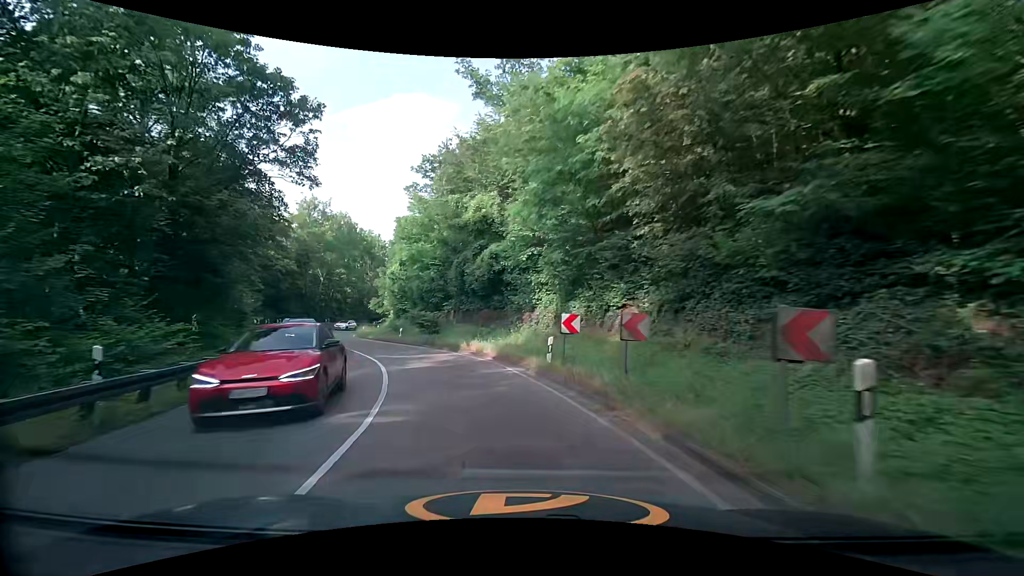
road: secondary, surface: asphalt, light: Day
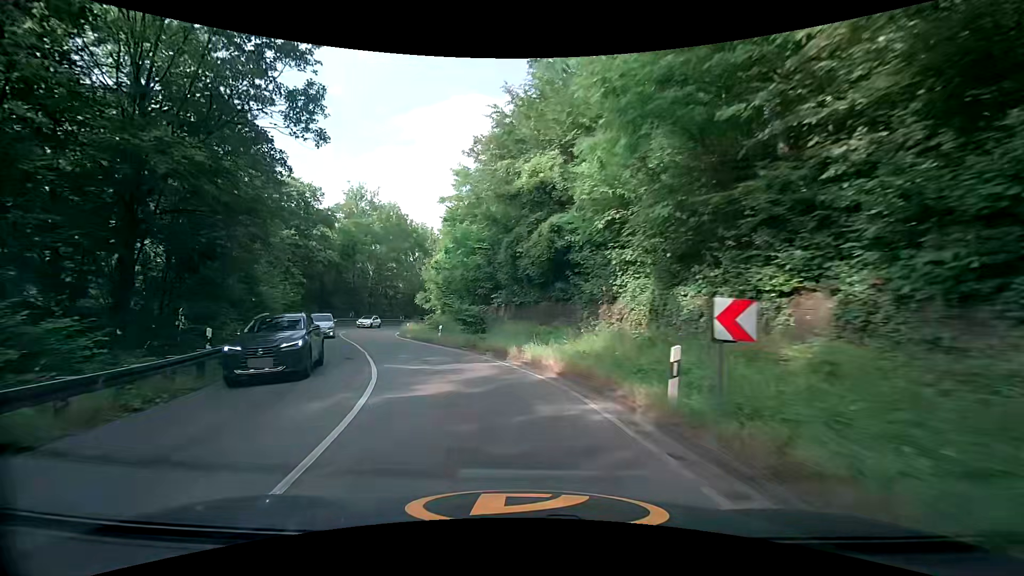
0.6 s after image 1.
(-0.4, +6.9) m; -7°
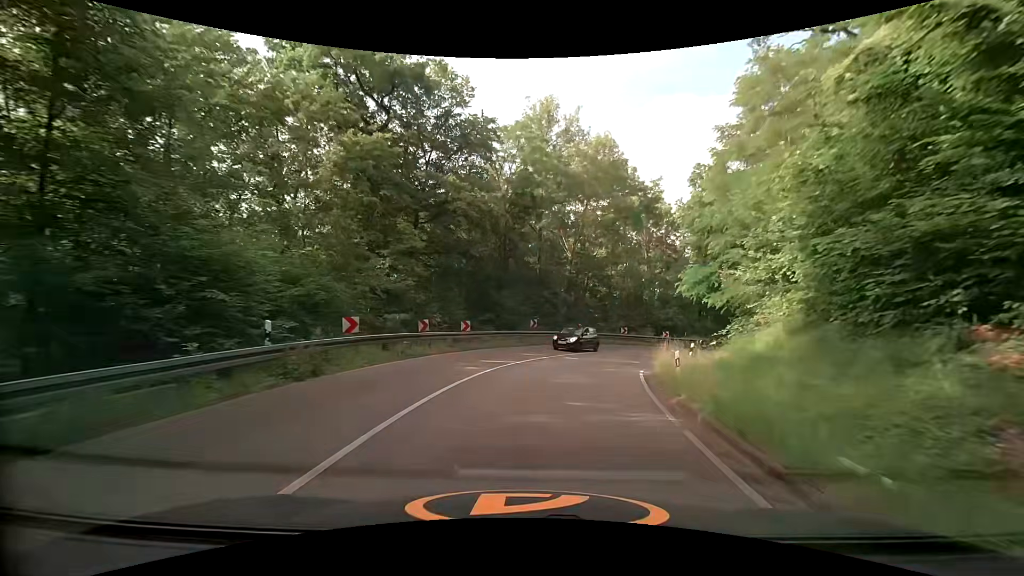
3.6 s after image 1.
(-9.0, +30.7) m; -24°
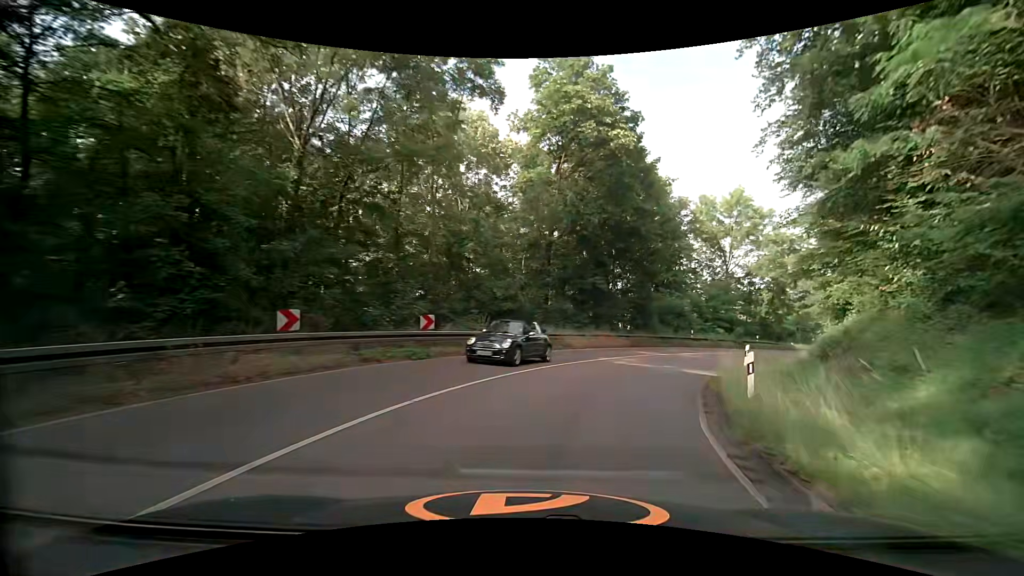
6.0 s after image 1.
(+3.8, +24.9) m; +21°
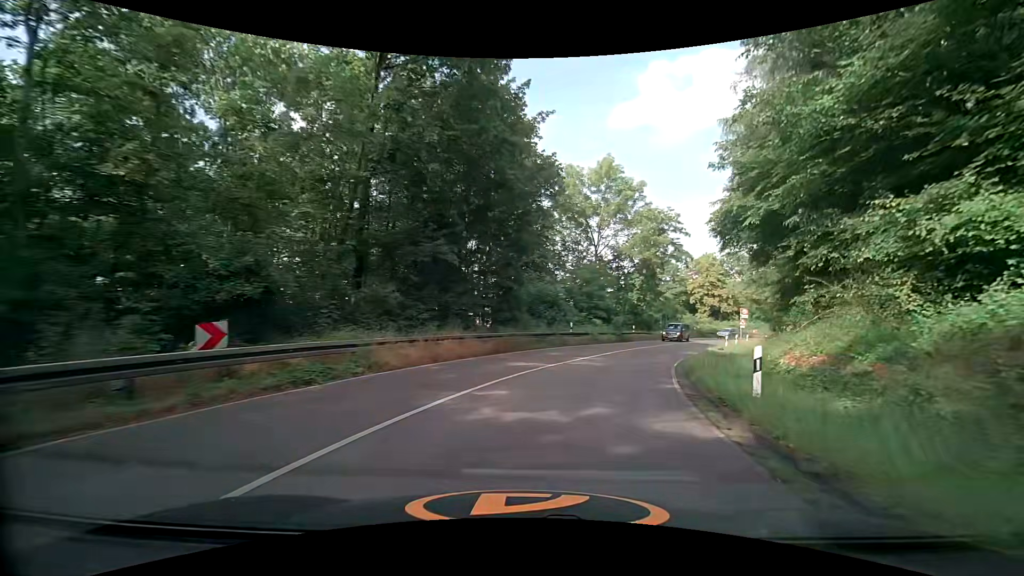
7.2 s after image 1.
(+1.9, +12.6) m; +16°
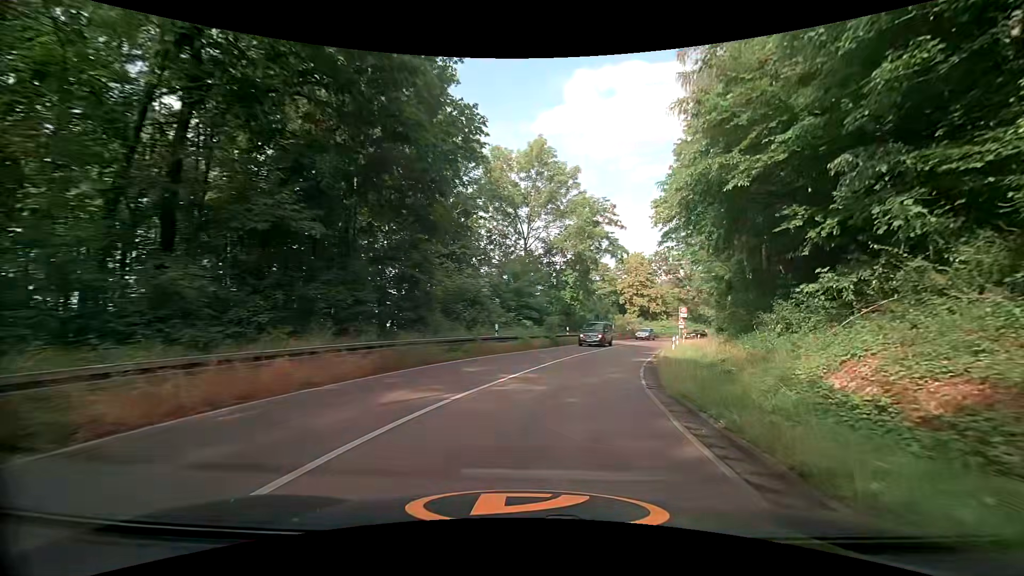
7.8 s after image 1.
(+0.5, +6.6) m; +8°
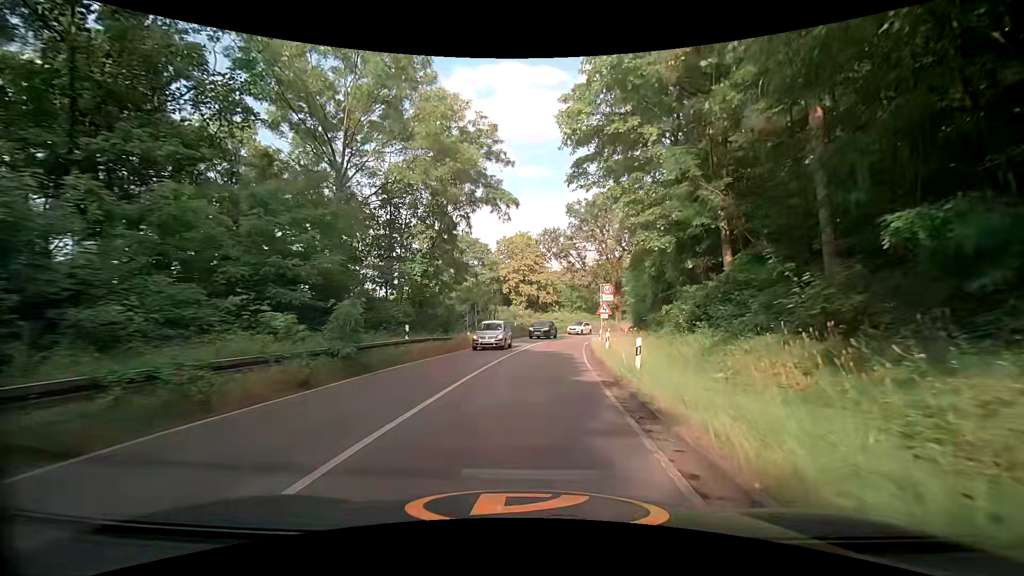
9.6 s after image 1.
(+3.3, +19.9) m; +15°
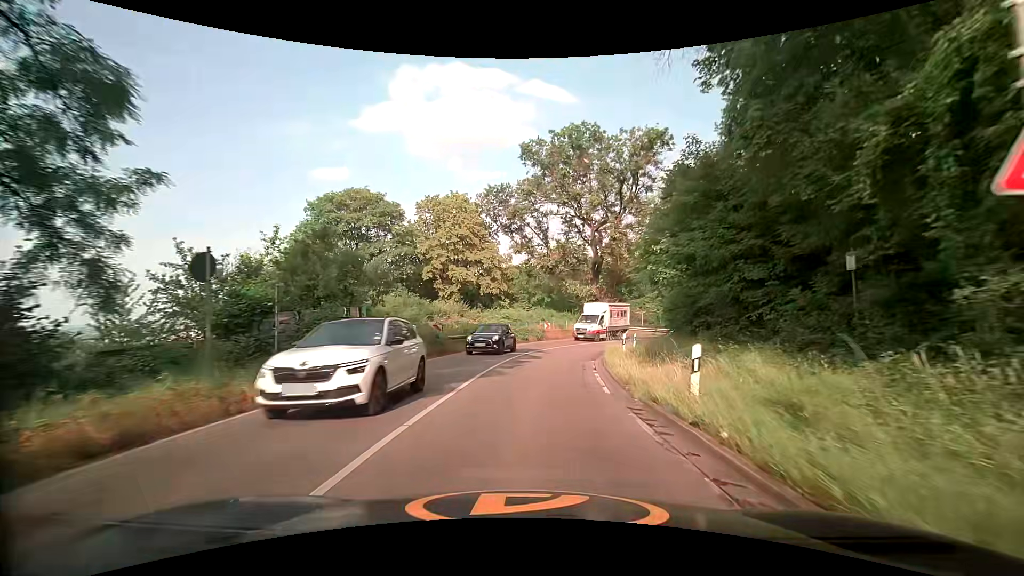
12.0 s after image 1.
(+1.0, +26.5) m; +5°
(0, +10) (+1, +20) (+3, +30) (+7, +39) (+13, +47) (+20, +54) (+28, +60) (+36, +65) (+44, +72) (+51, +78) m
